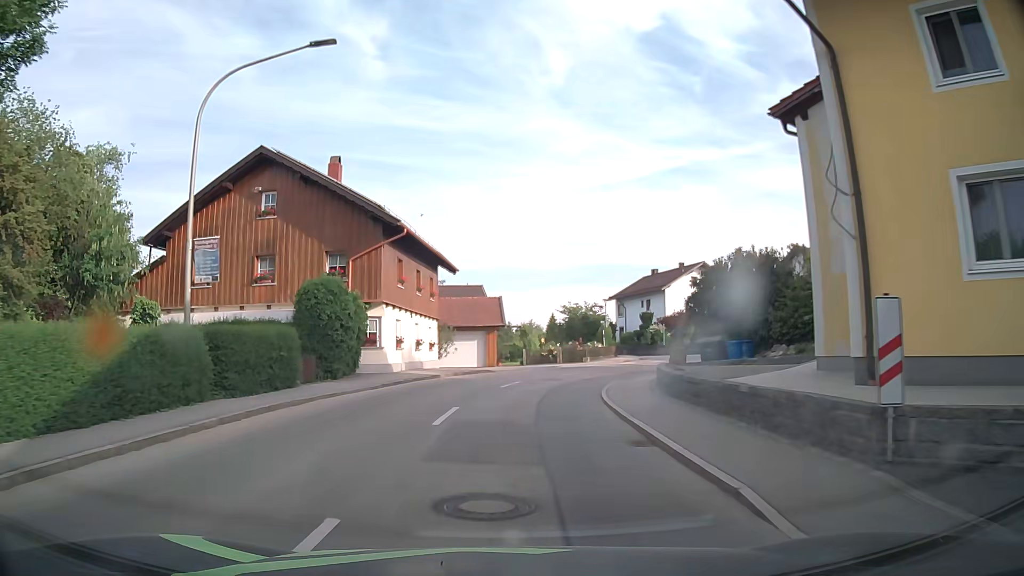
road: secondary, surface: asphalt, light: Day
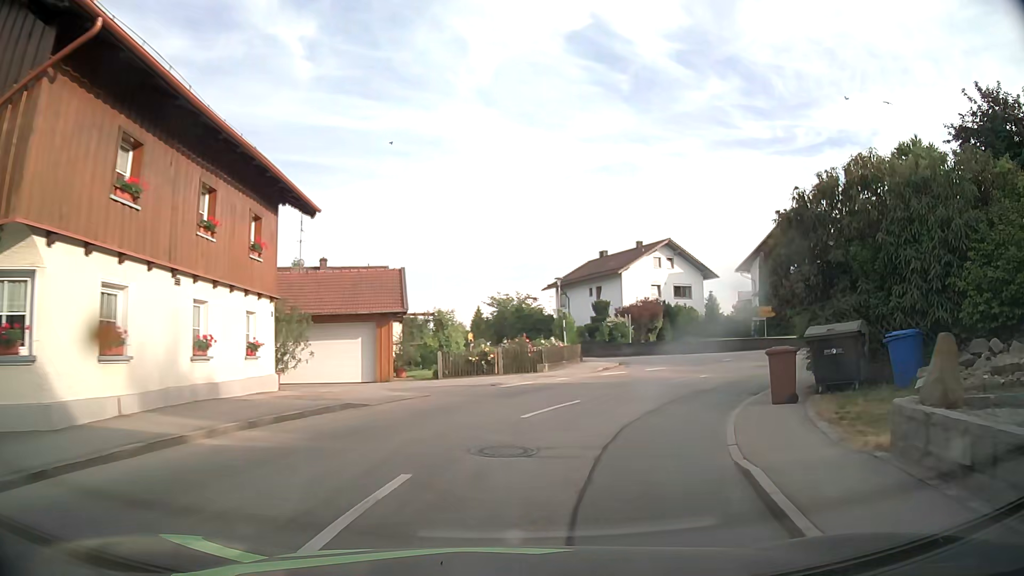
(+0.5, +16.2) m; +6°
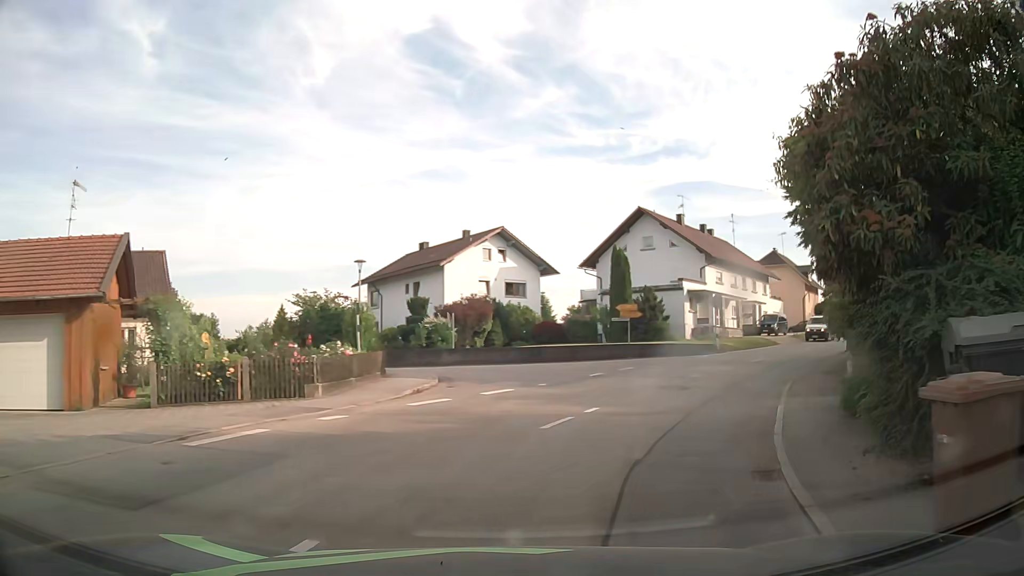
(+1.3, +9.6) m; +16°
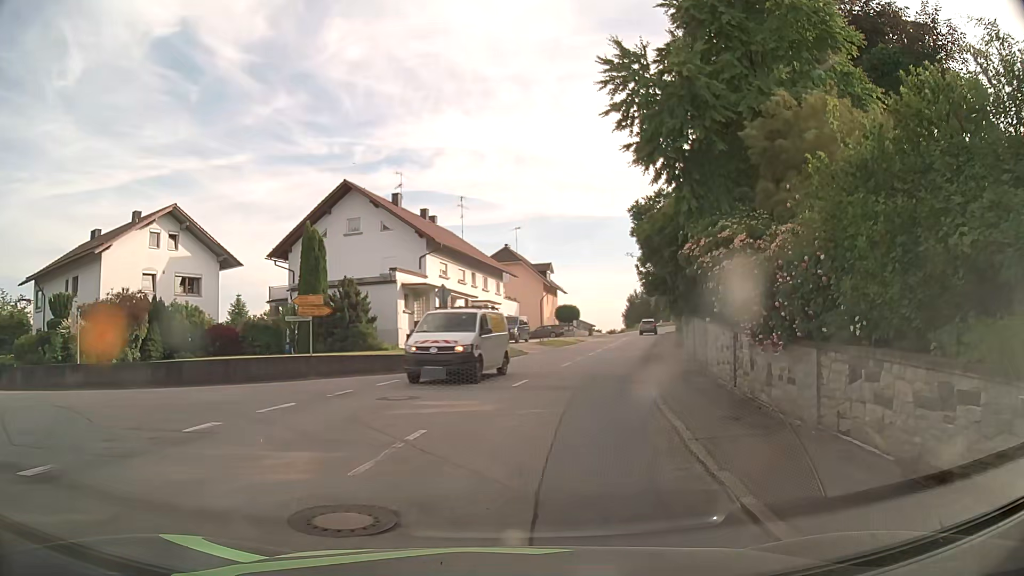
(+2.6, +11.7) m; +25°
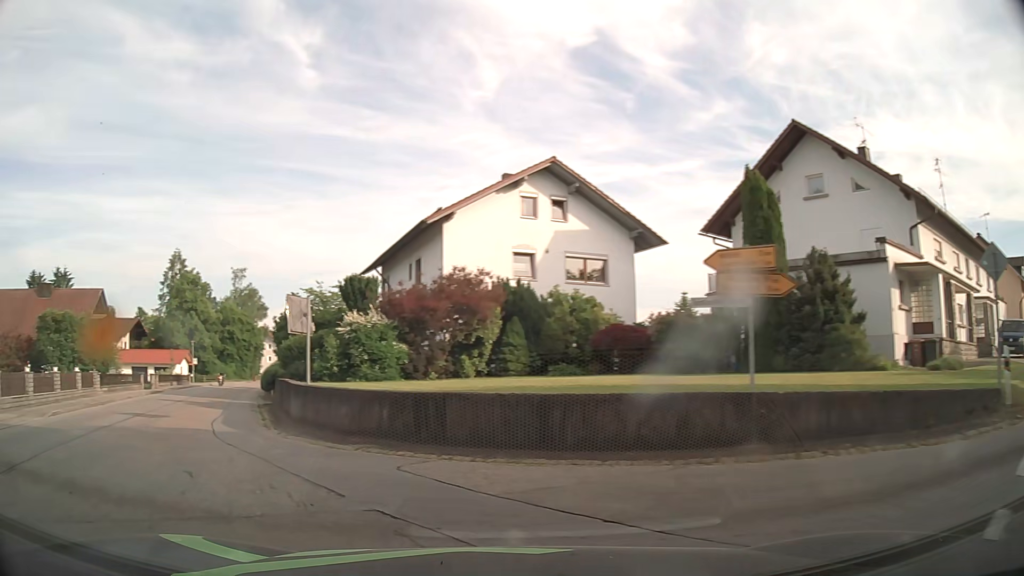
(-2.6, +13.6) m; -41°
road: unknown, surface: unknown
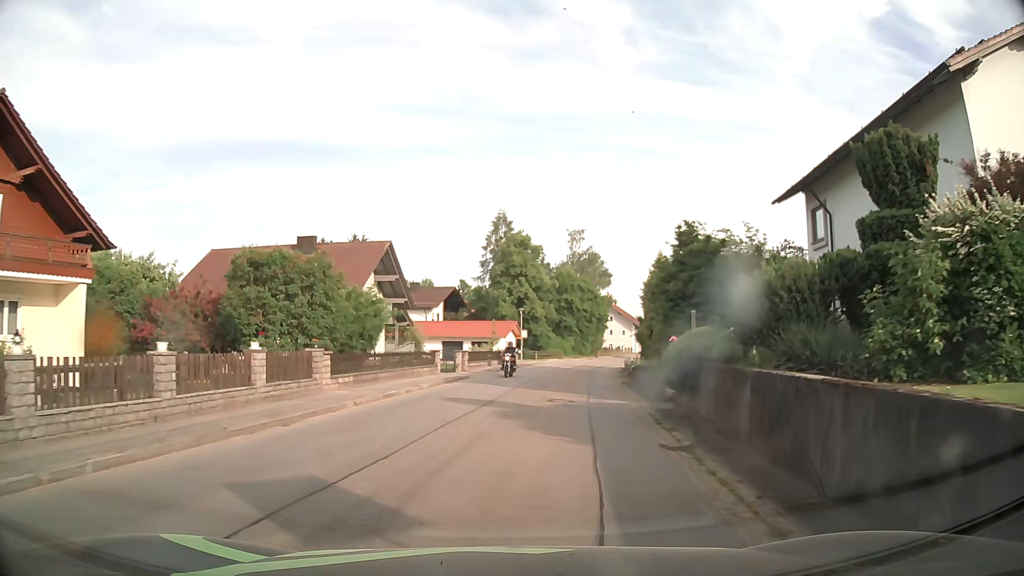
(-5.8, +14.2) m; -27°
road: tertiary
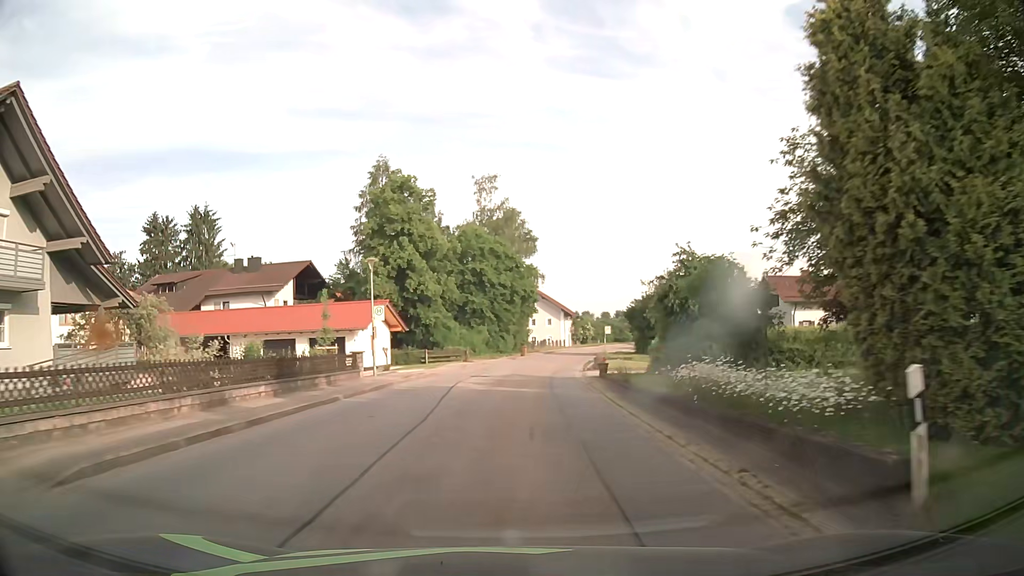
(+2.3, +31.4) m; +7°
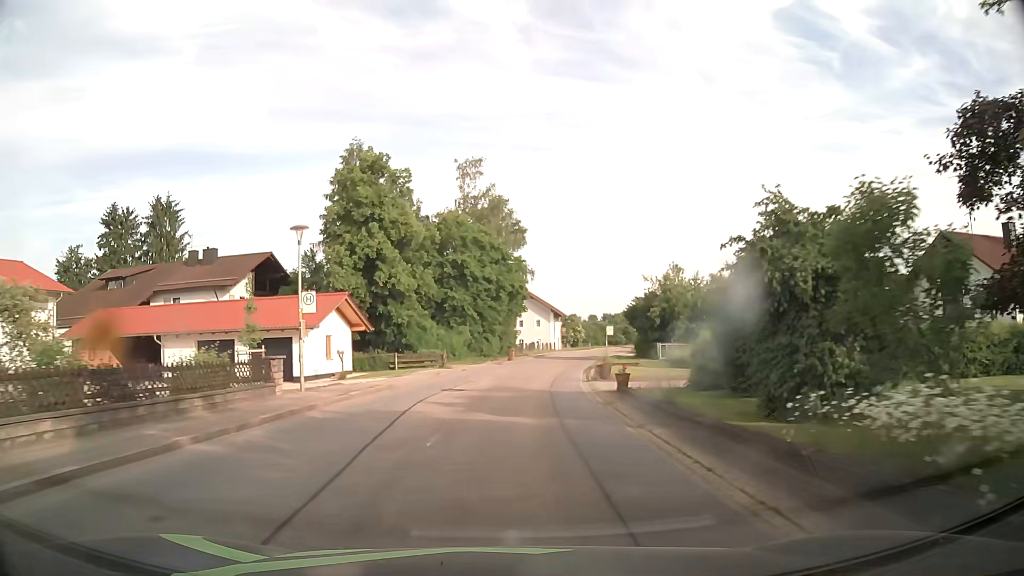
(+0.1, +7.7) m; +1°
(0, +10) (0, +20) (+1, +30) (+2, +40) (+4, +50) (+6, +60) (+8, +69) (+10, +79) (+13, +89) (+16, +98) m
